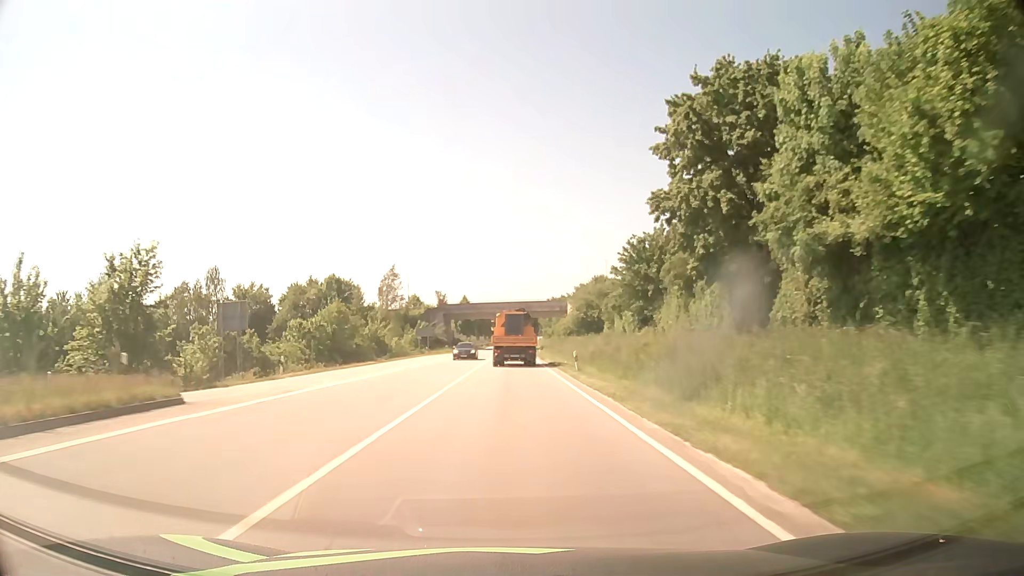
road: primary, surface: asphalt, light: Day
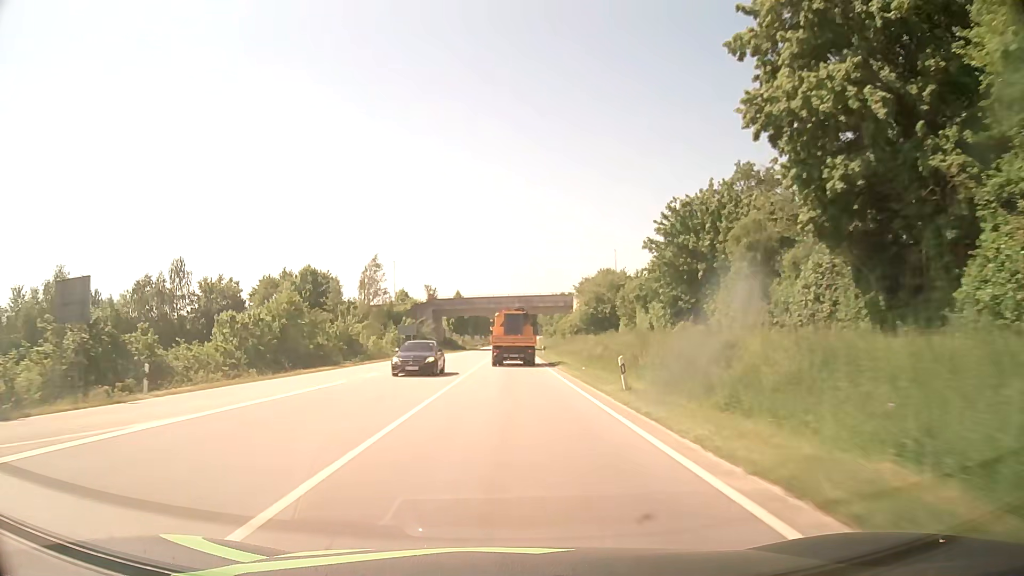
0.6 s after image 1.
(0.0, +12.8) m; 0°
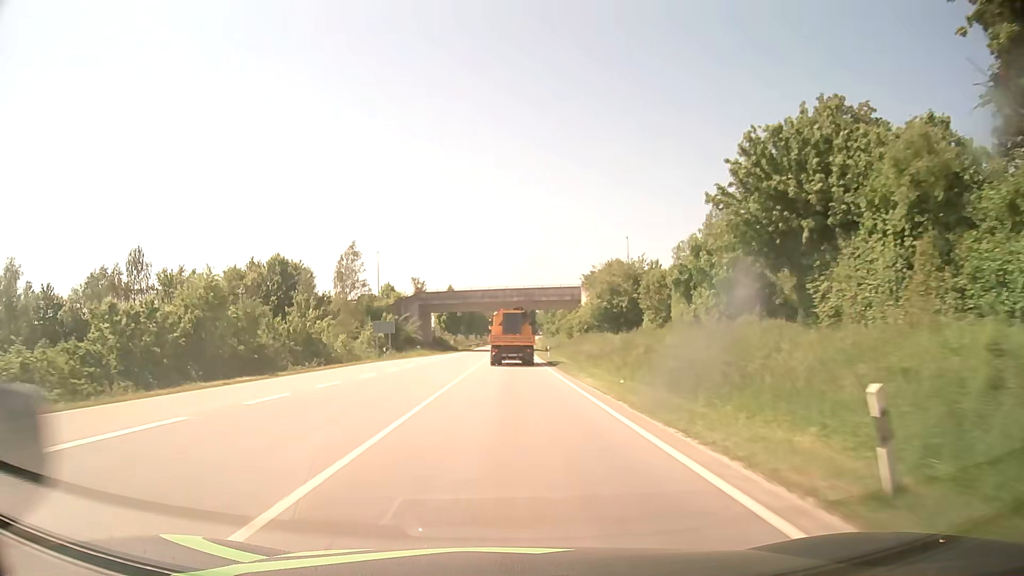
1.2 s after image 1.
(0.0, +12.8) m; 0°
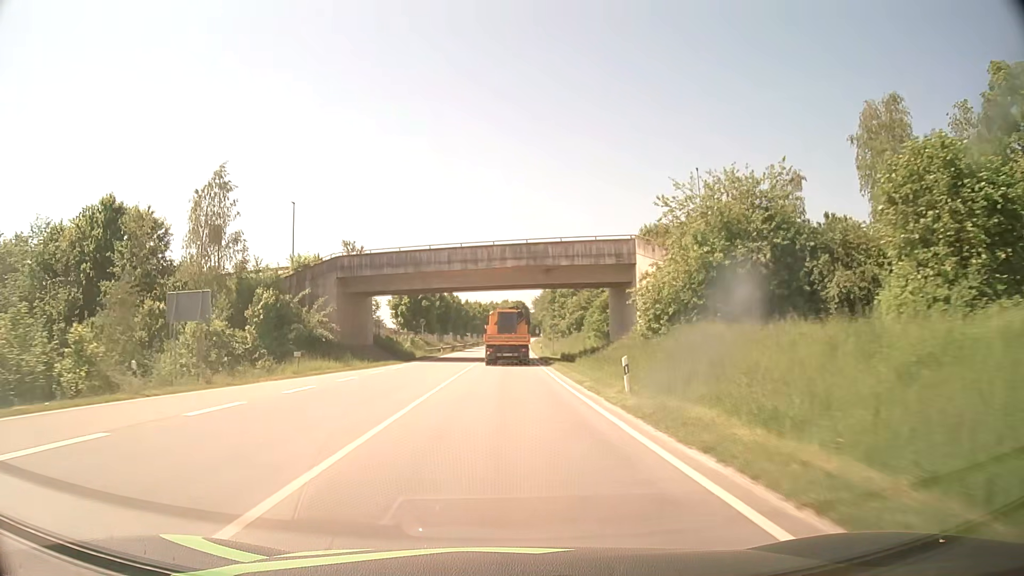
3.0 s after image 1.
(+0.2, +38.4) m; +1°
